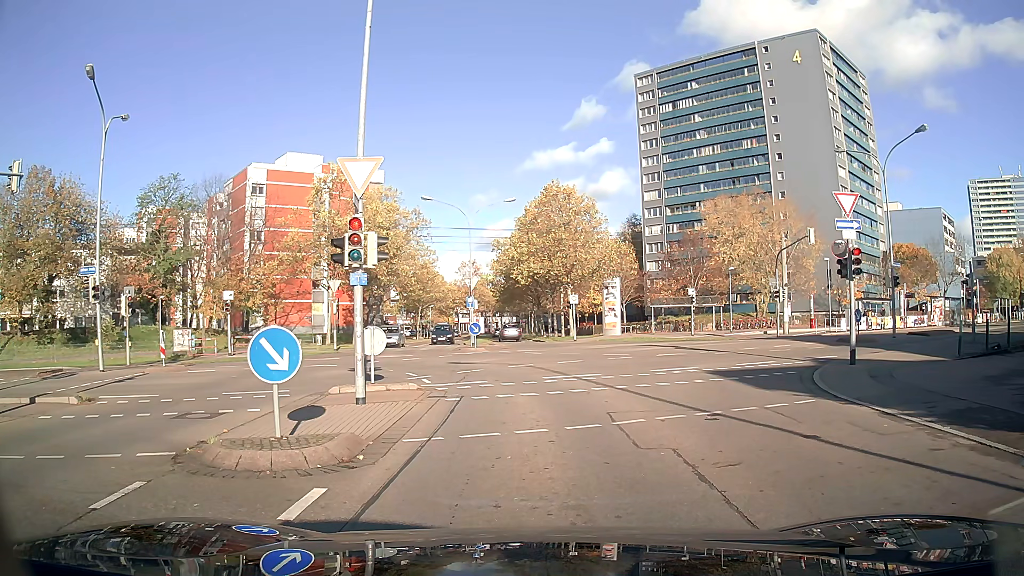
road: residential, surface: asphalt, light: Day
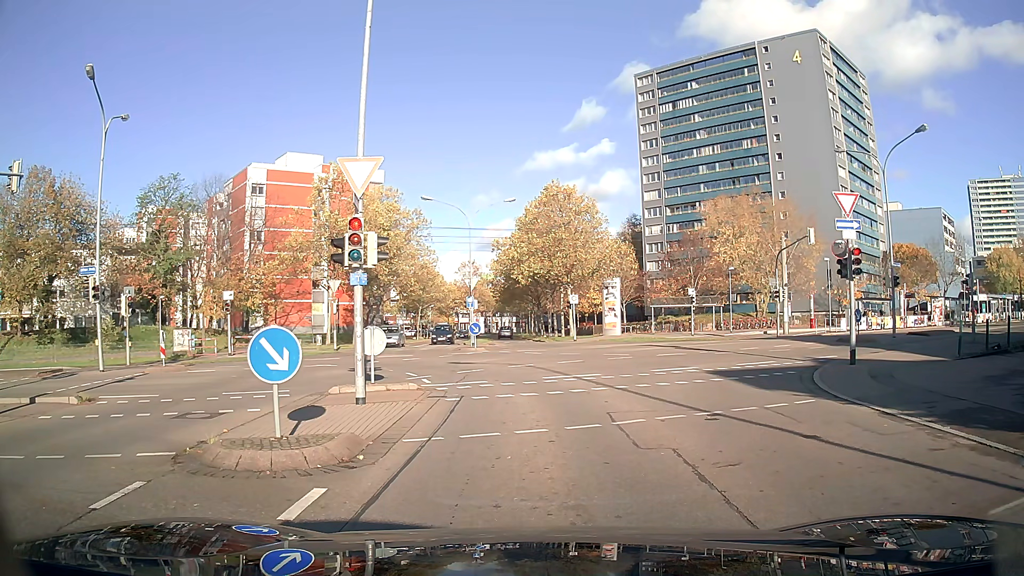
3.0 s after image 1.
(0.0, 0.0) m; 0°
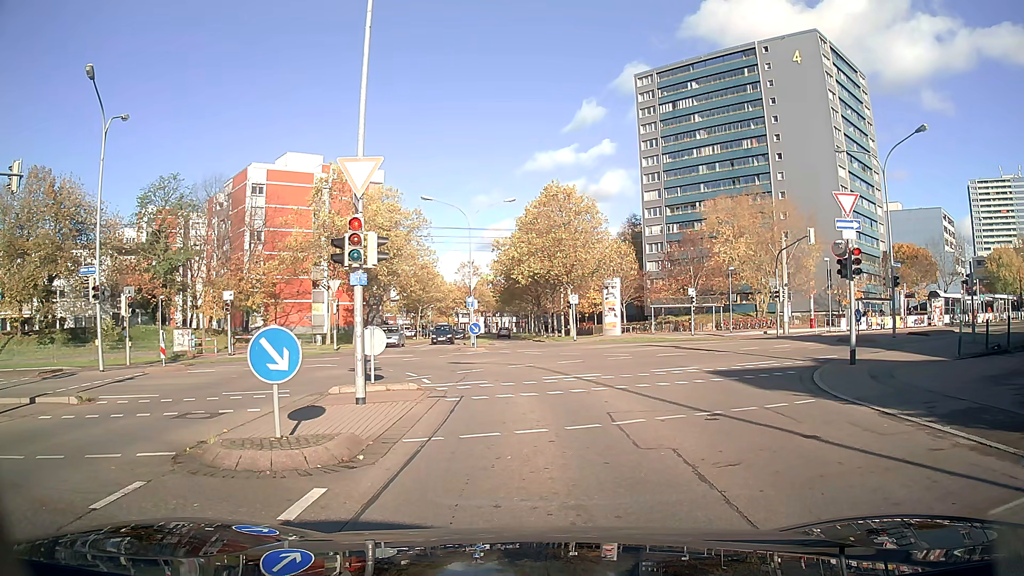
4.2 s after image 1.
(0.0, 0.0) m; 0°
(0, +10) (-2, +20) (-10, +25) (-19, +21) (-28, +17) (-37, +13) (-46, +8) (-55, +3) (-63, -2) (-72, -7) m
